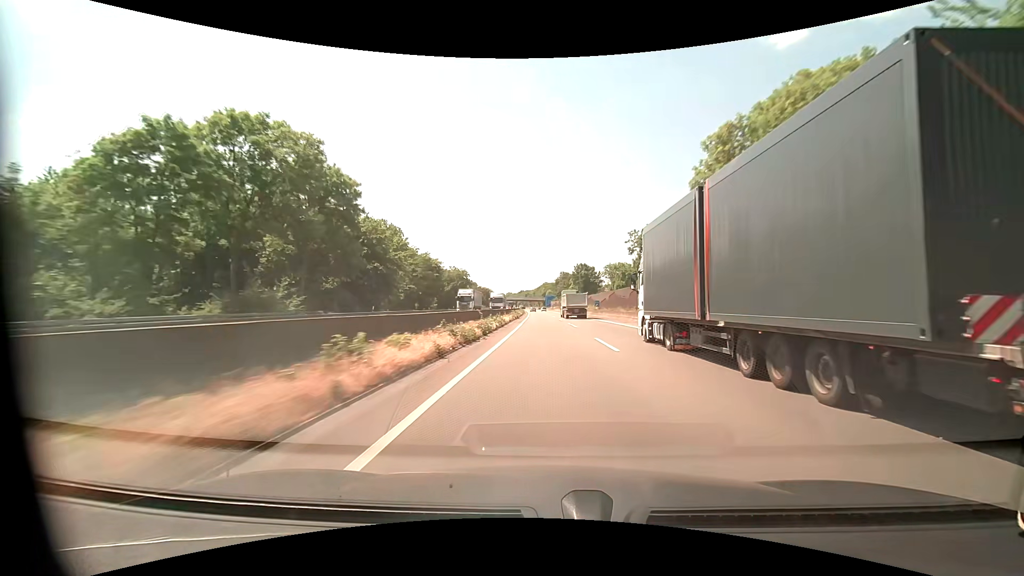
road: motorway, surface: asphalt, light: Day
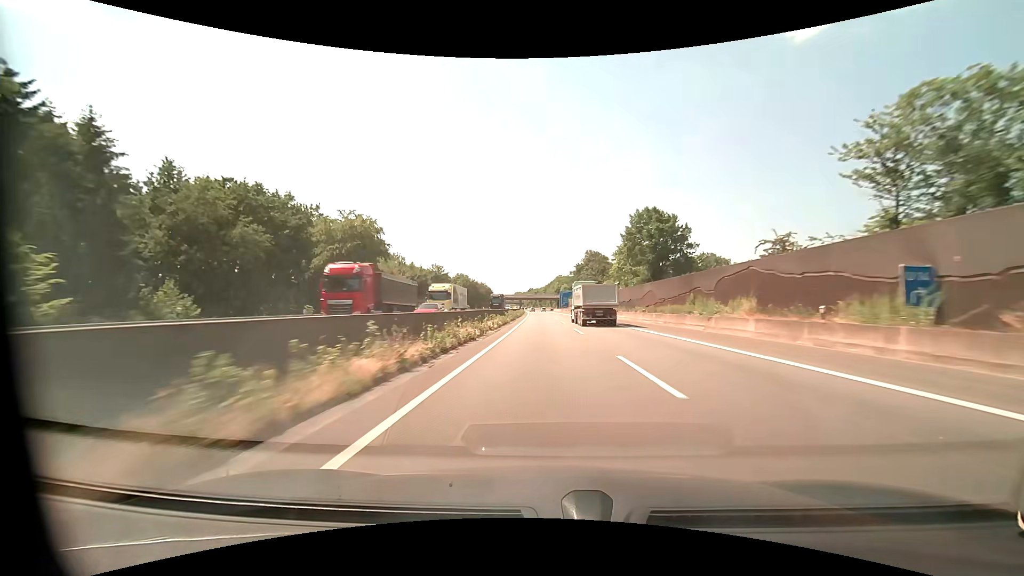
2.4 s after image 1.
(-0.8, +80.3) m; -1°
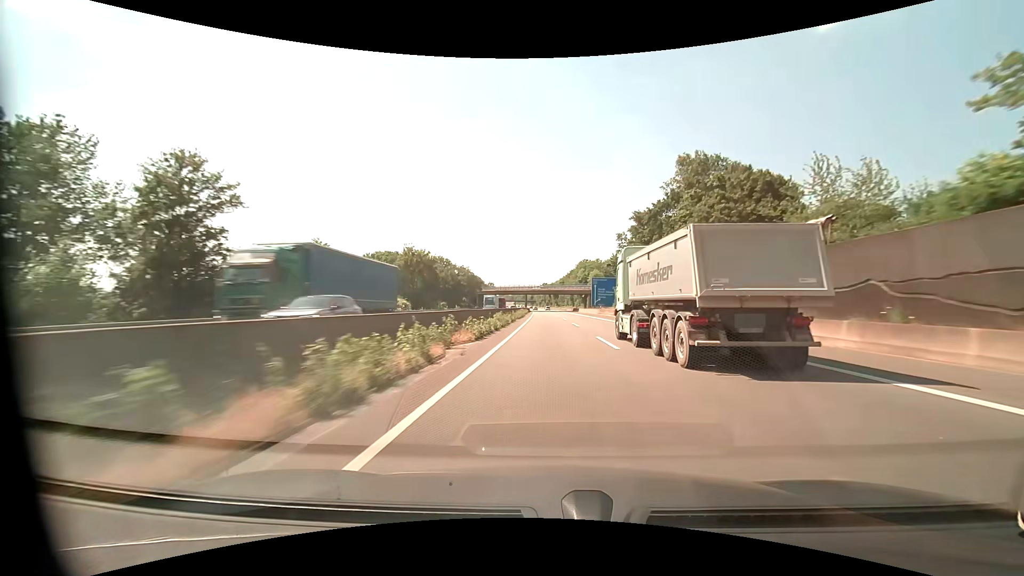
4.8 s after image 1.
(-1.4, +81.7) m; -2°
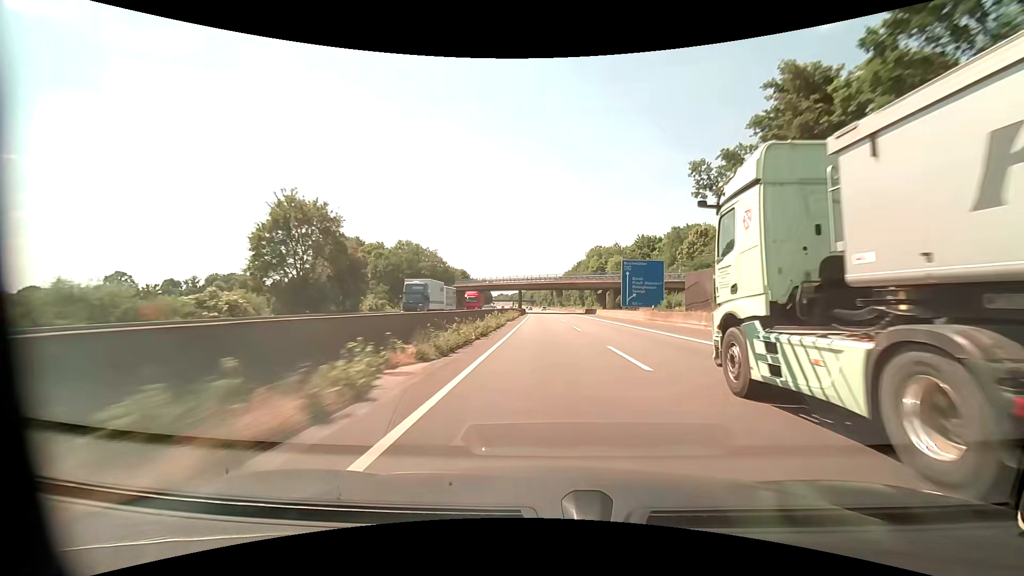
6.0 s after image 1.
(-0.2, +41.0) m; 0°
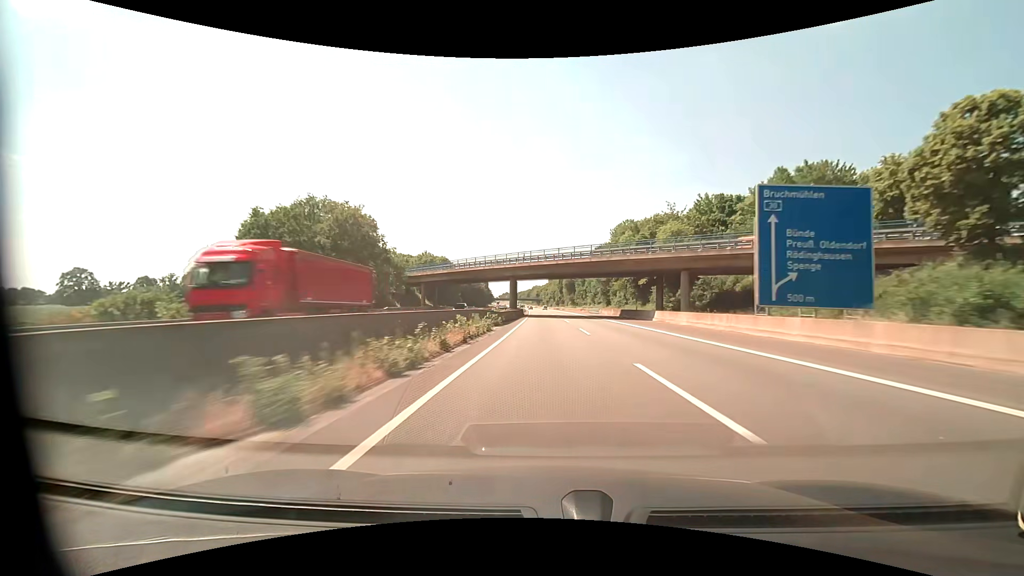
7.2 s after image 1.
(-0.2, +41.1) m; -1°
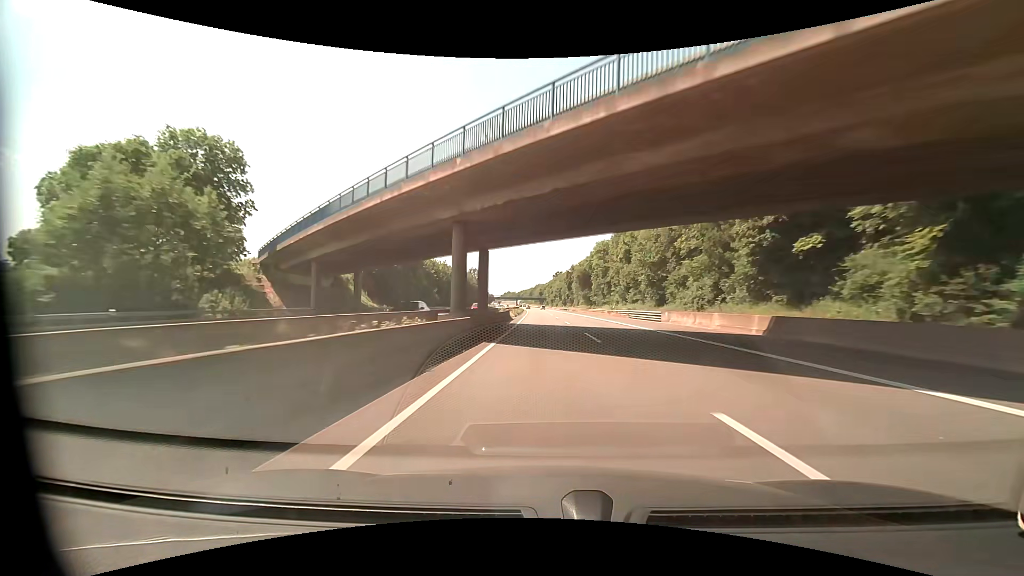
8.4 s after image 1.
(-0.1, +41.2) m; 0°
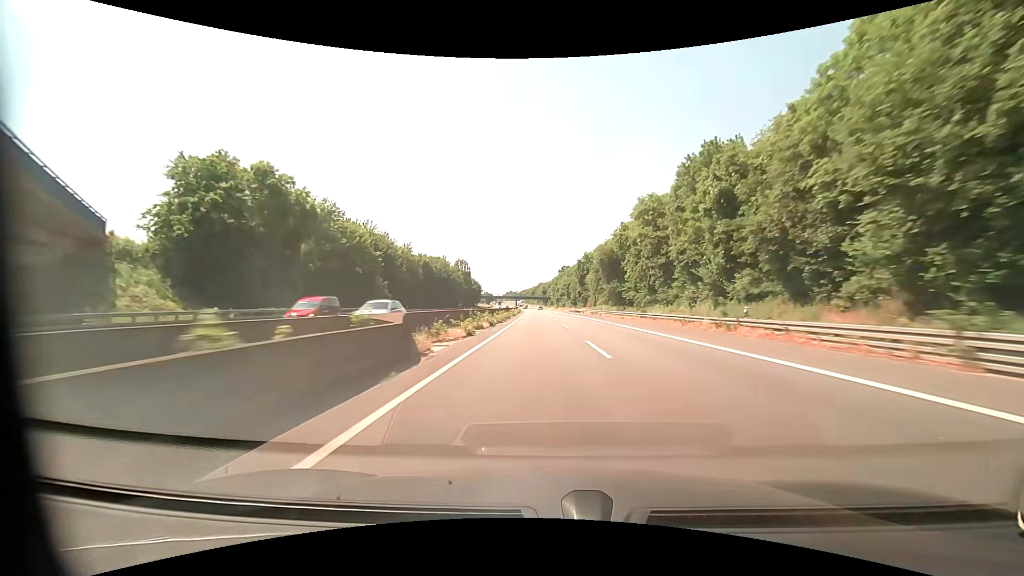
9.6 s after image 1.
(0.0, +41.3) m; 0°
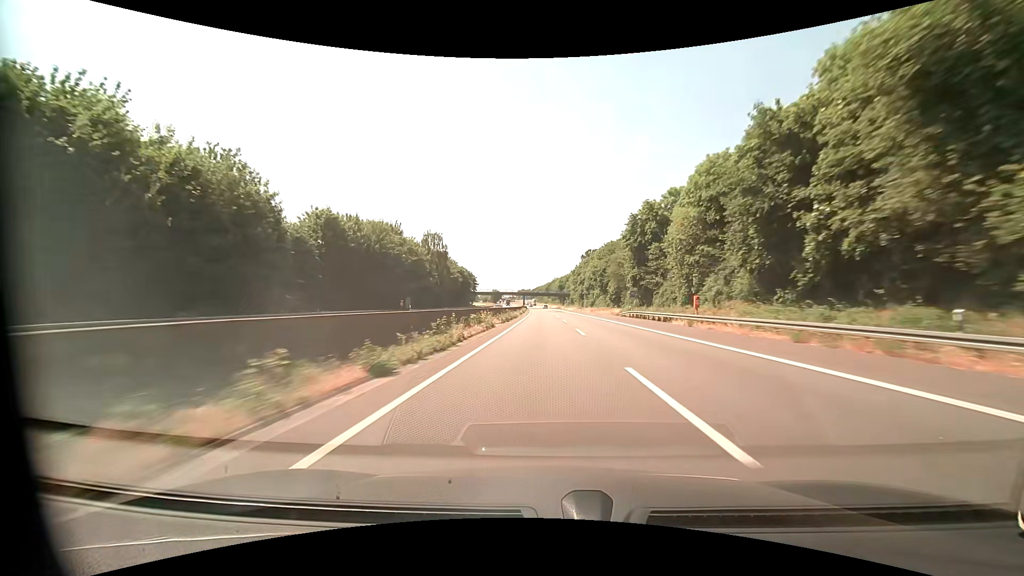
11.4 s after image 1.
(-0.9, +62.1) m; -2°
(0, +10) (0, +20) (0, +30) (0, +40) (0, +50) (0, +60) (-1, +70) (-1, +80) (-1, +90) (-1, +100) m
